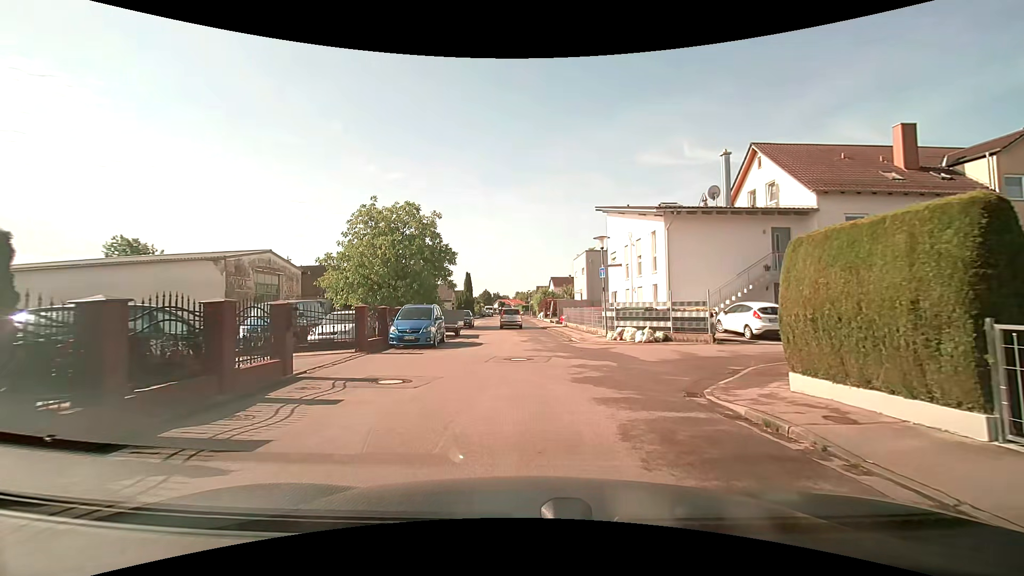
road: residential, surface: asphalt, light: Day
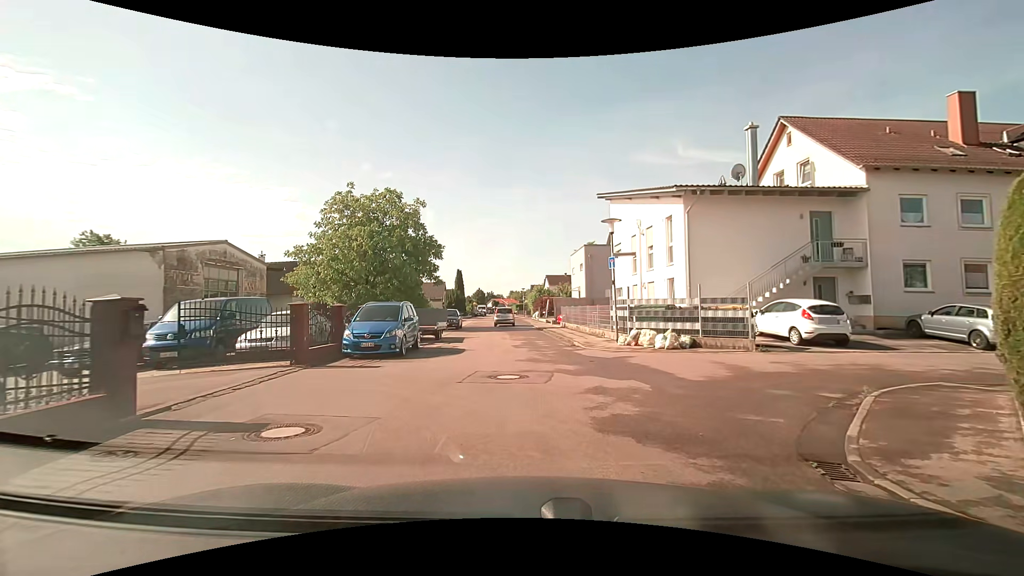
(0.0, +3.9) m; +1°
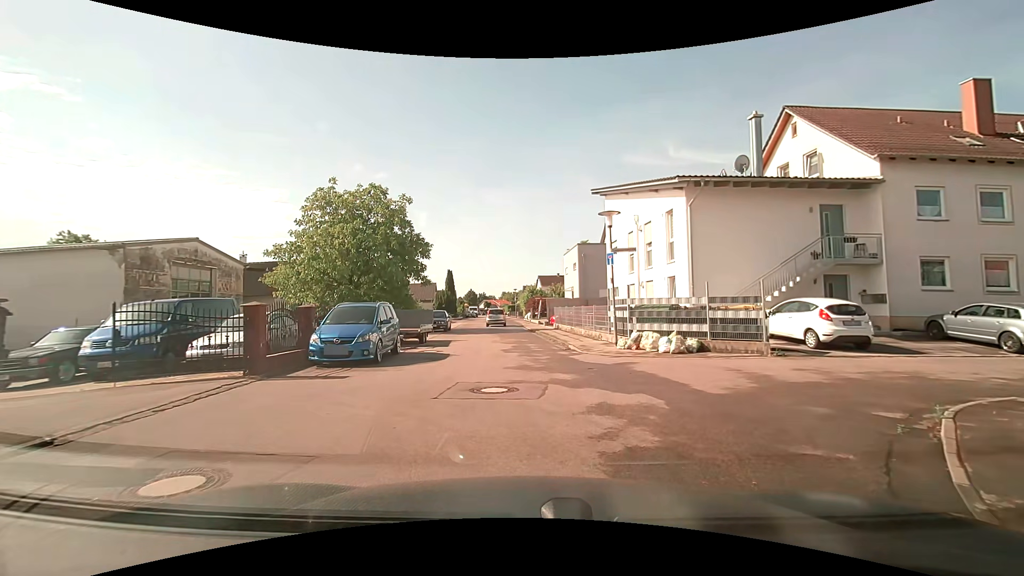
(0.0, +1.5) m; 0°
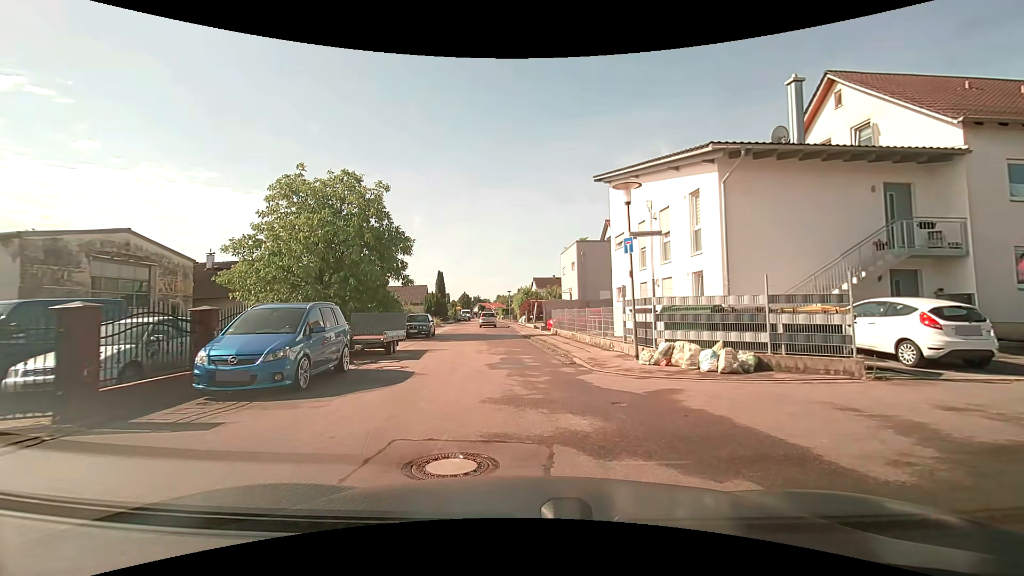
(0.0, +4.0) m; +1°
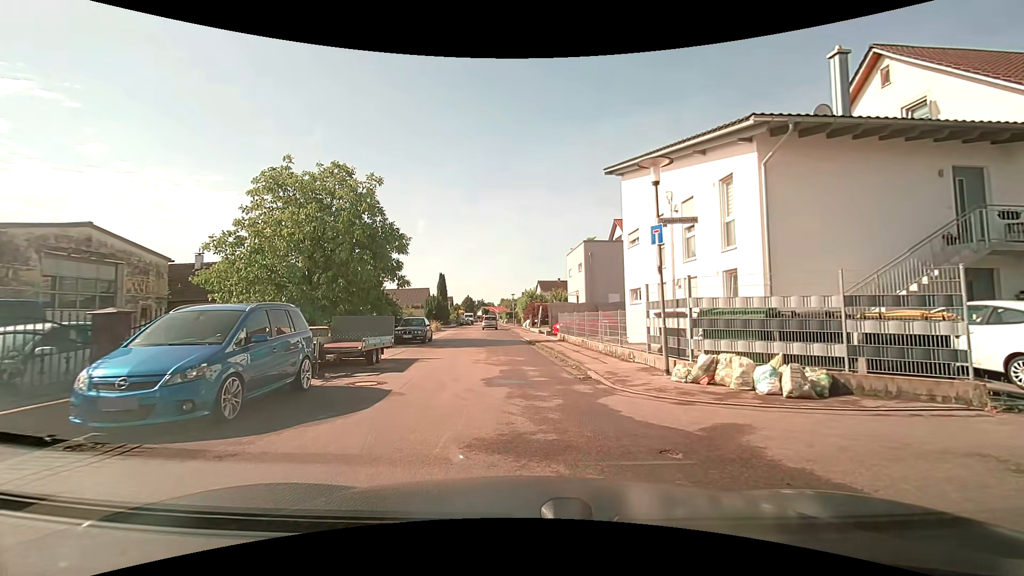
(0.0, +2.3) m; 0°
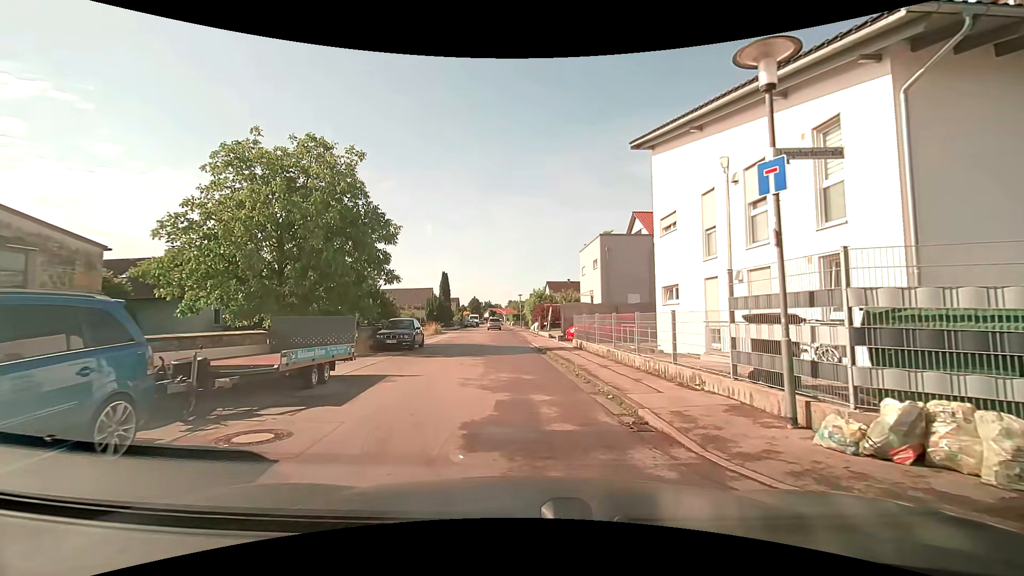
(-0.1, +4.7) m; -1°
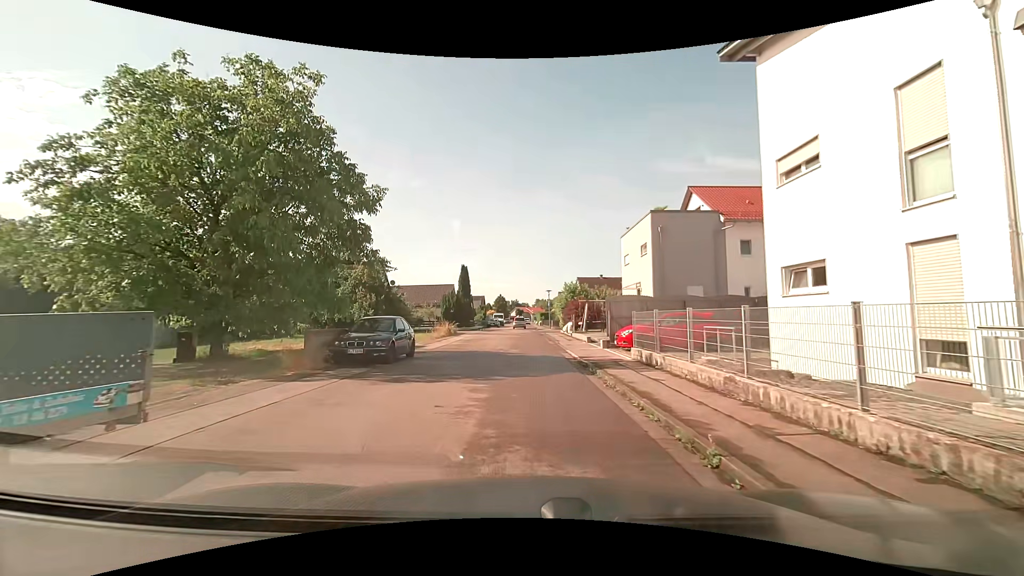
(-0.2, +7.7) m; -3°
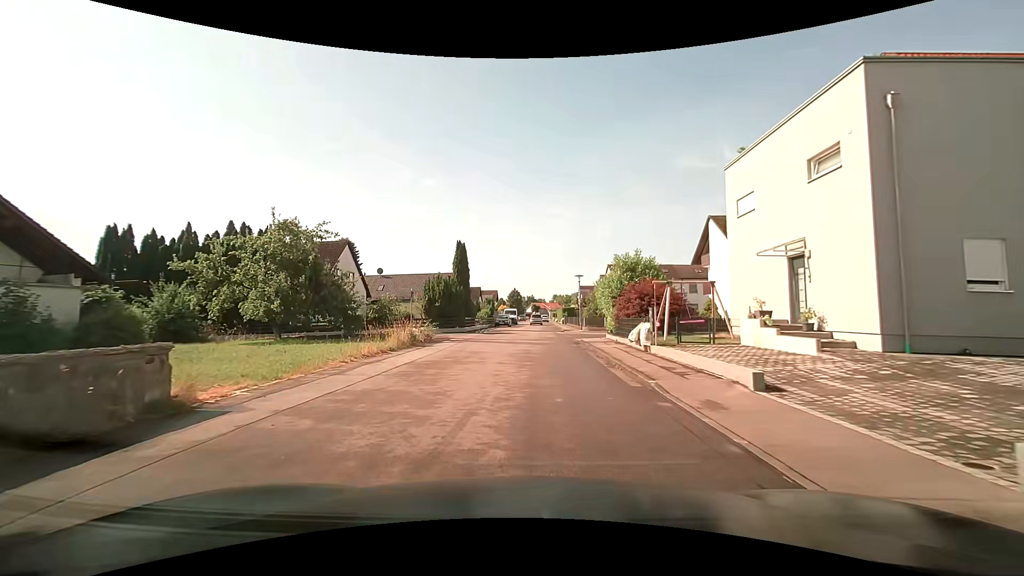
(-0.7, +17.4) m; -3°
